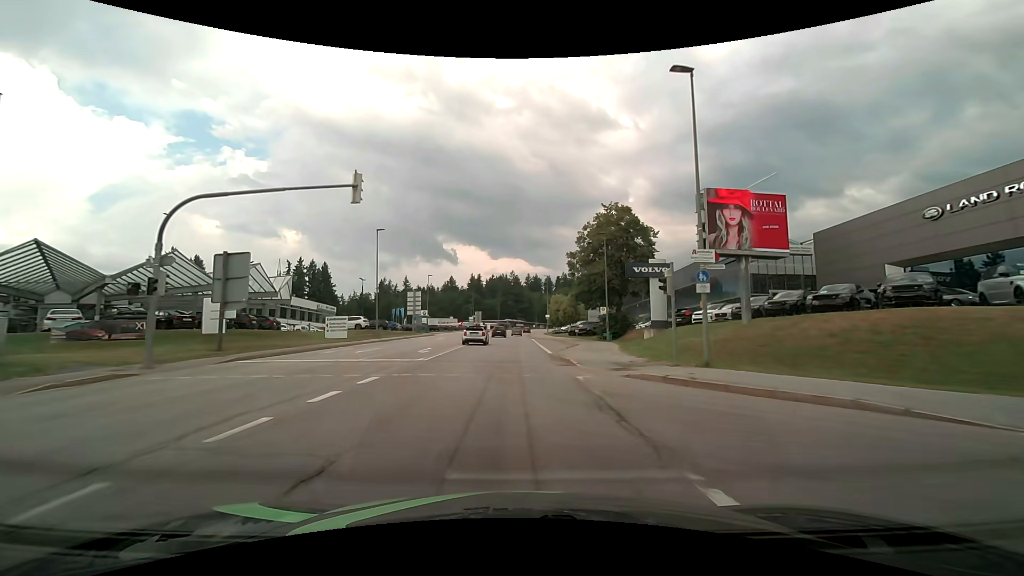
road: tertiary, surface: asphalt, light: Day
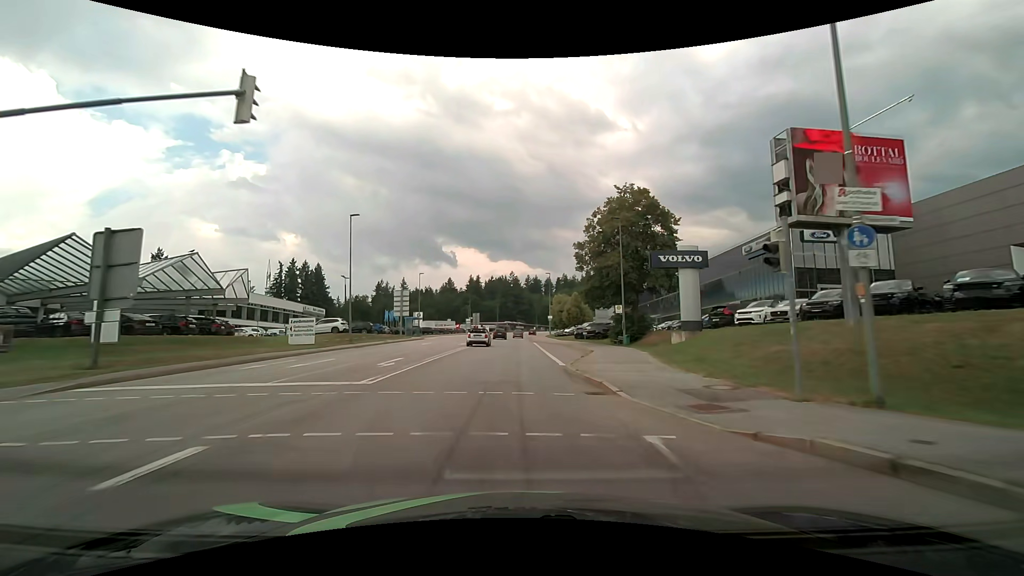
(0.0, +7.4) m; 0°
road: secondary
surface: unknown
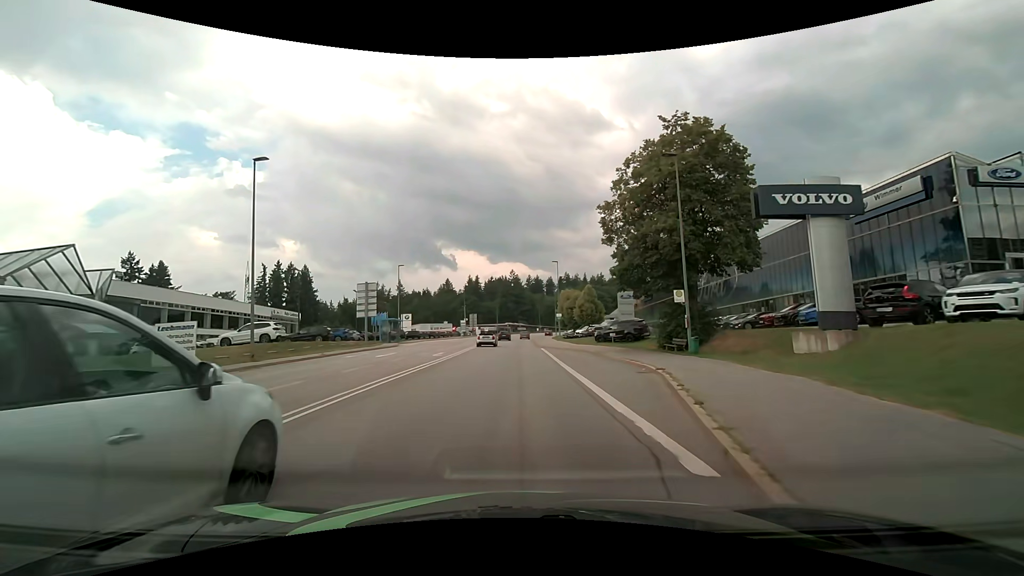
(0.0, +14.6) m; 0°
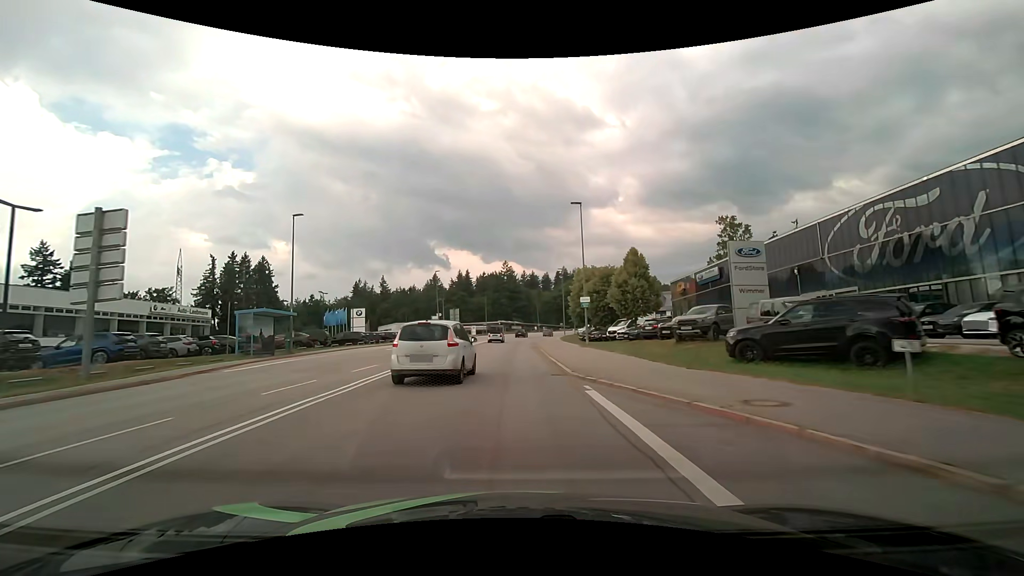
(+0.2, +29.6) m; 0°
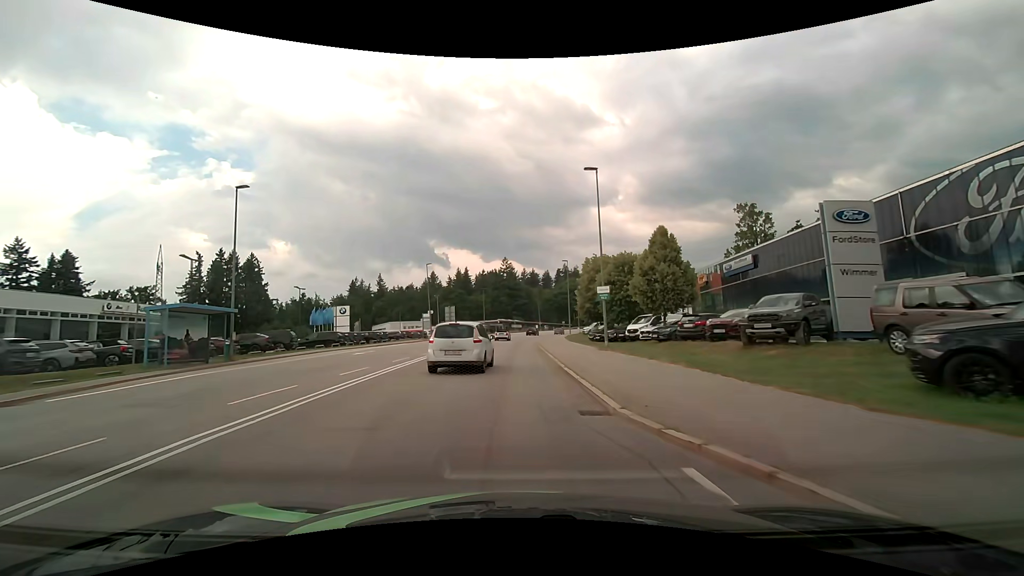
(0.0, +7.5) m; 0°
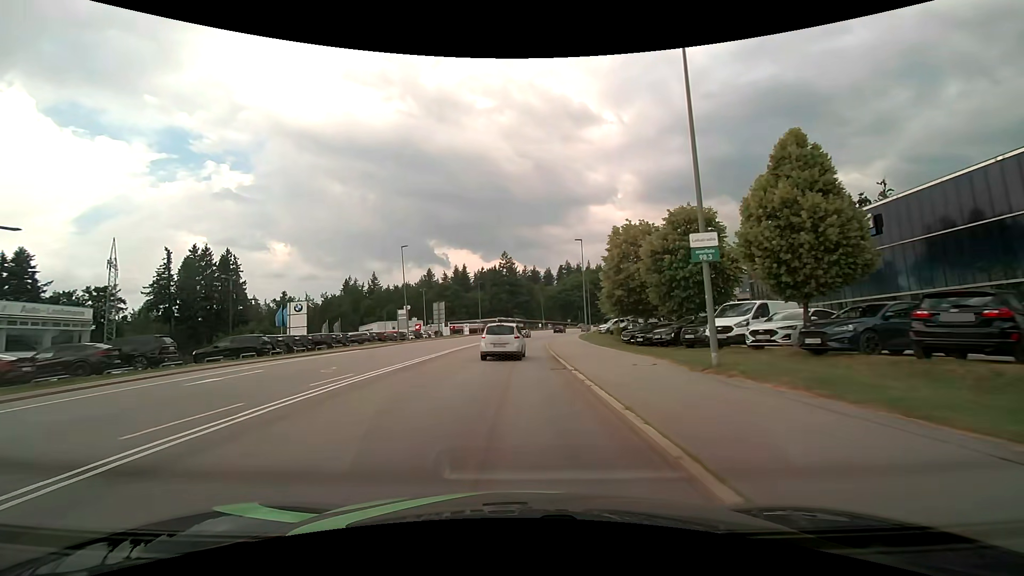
(0.0, +15.0) m; 0°
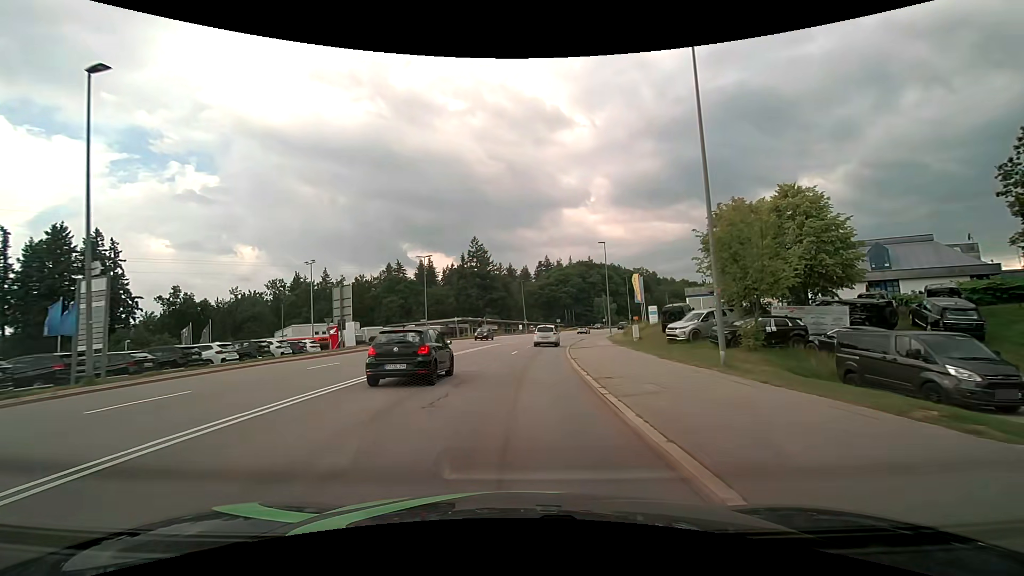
(+0.4, +37.6) m; +3°
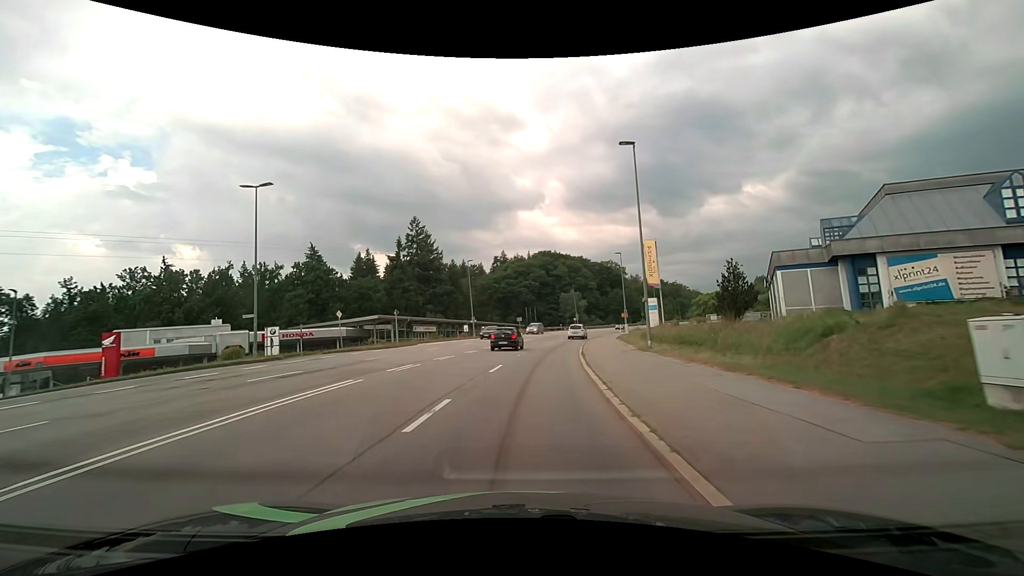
(+1.2, +30.1) m; +5°
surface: asphalt
(0, +10) (+1, +20) (+2, +30) (+3, +40) (+5, +50) (+7, +59) (+10, +69) (+13, +79) (+16, +88) (+20, +97) m
